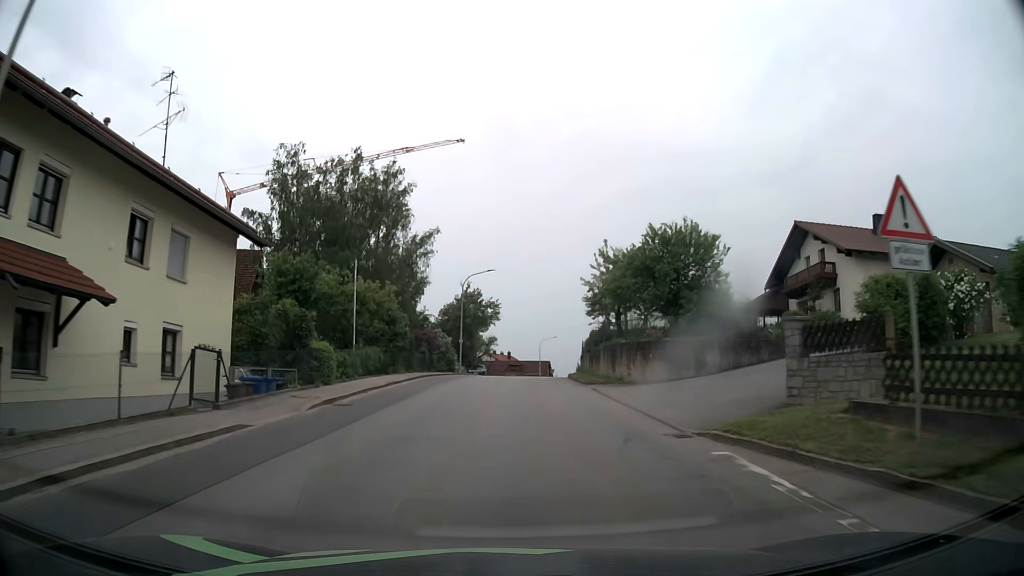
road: tertiary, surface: asphalt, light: Day
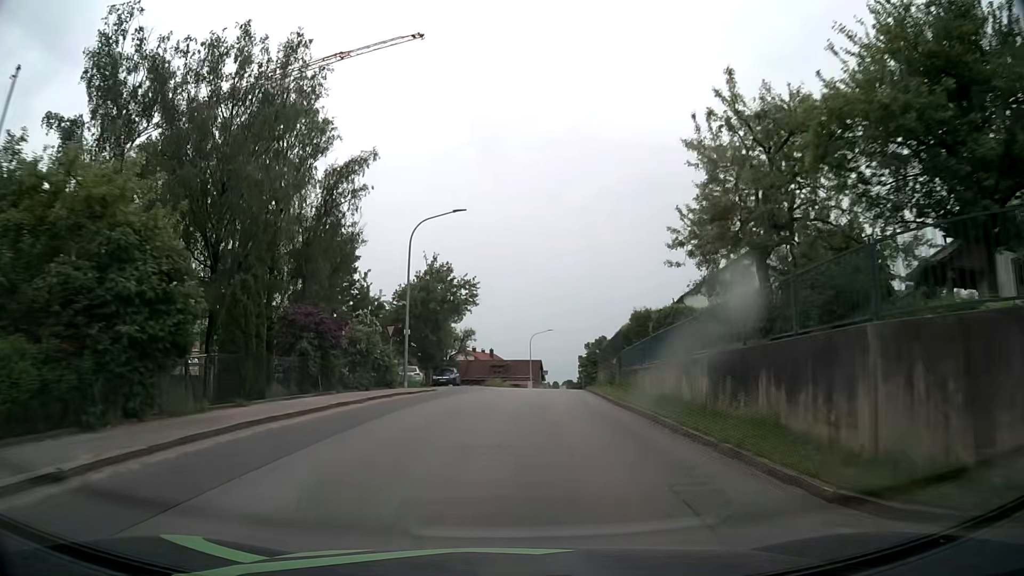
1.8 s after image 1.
(+0.2, +22.4) m; +1°
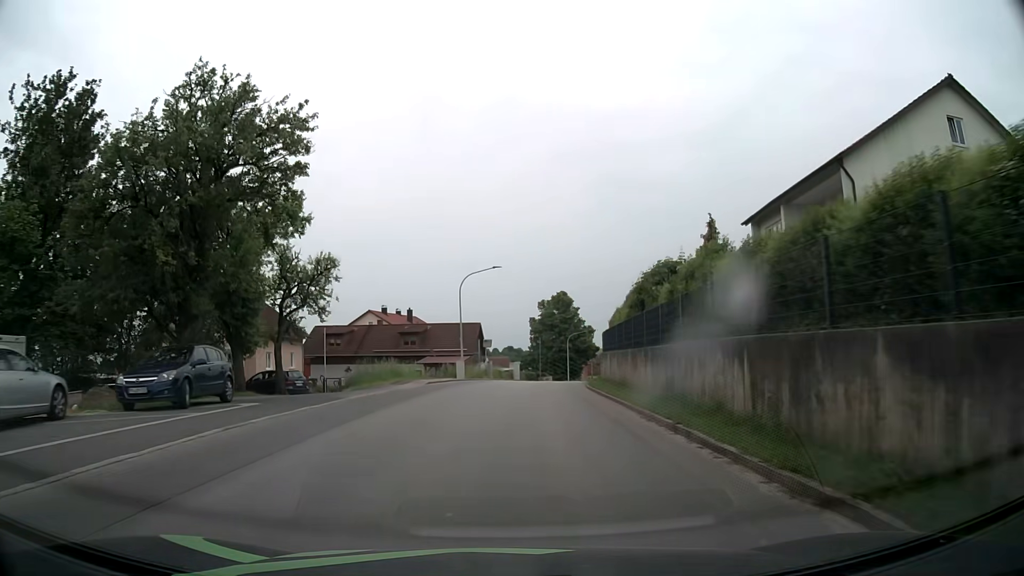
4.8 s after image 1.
(+1.8, +36.3) m; +5°
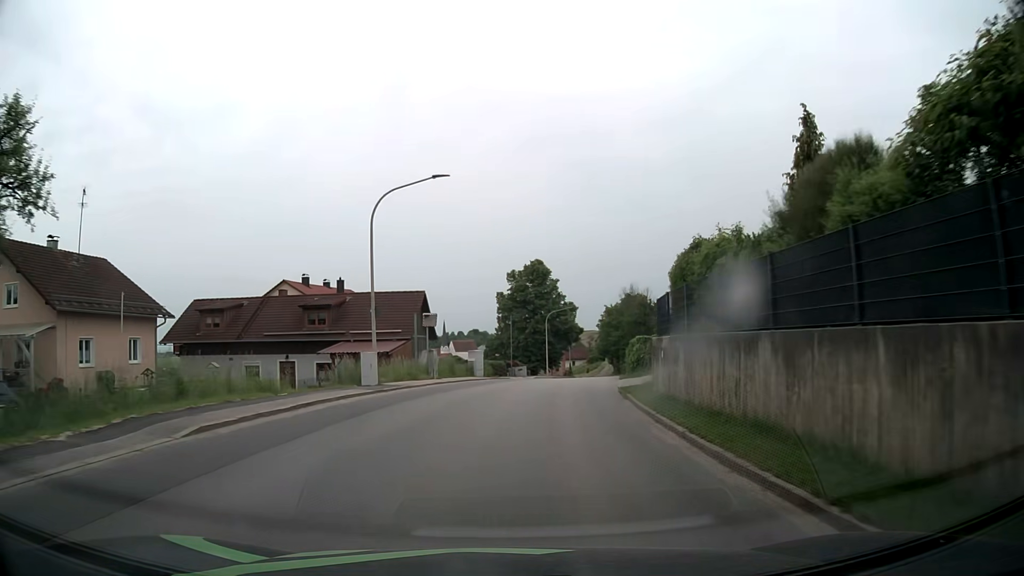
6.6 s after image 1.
(+0.4, +21.0) m; +3°
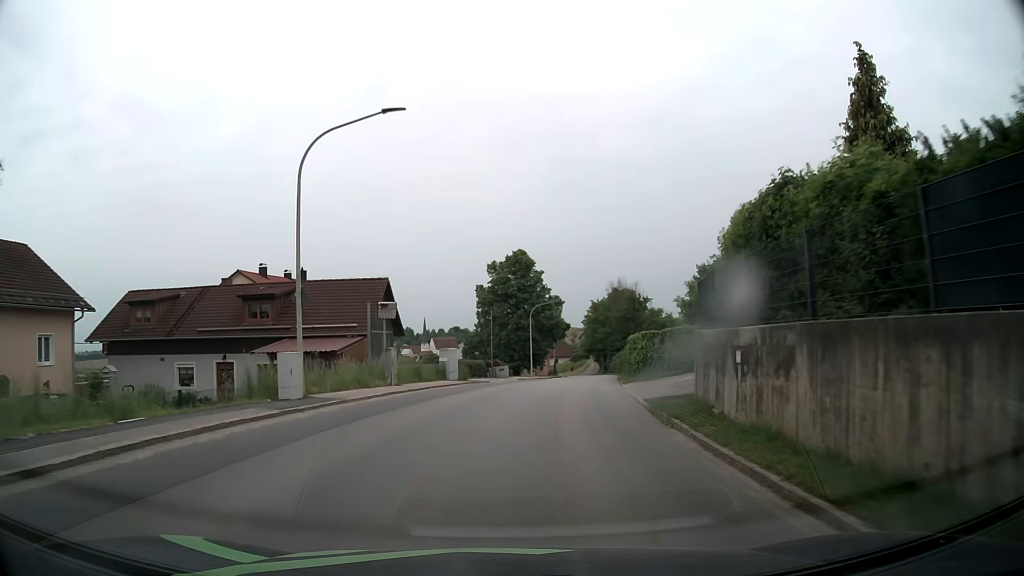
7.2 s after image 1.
(+0.1, +6.8) m; +1°
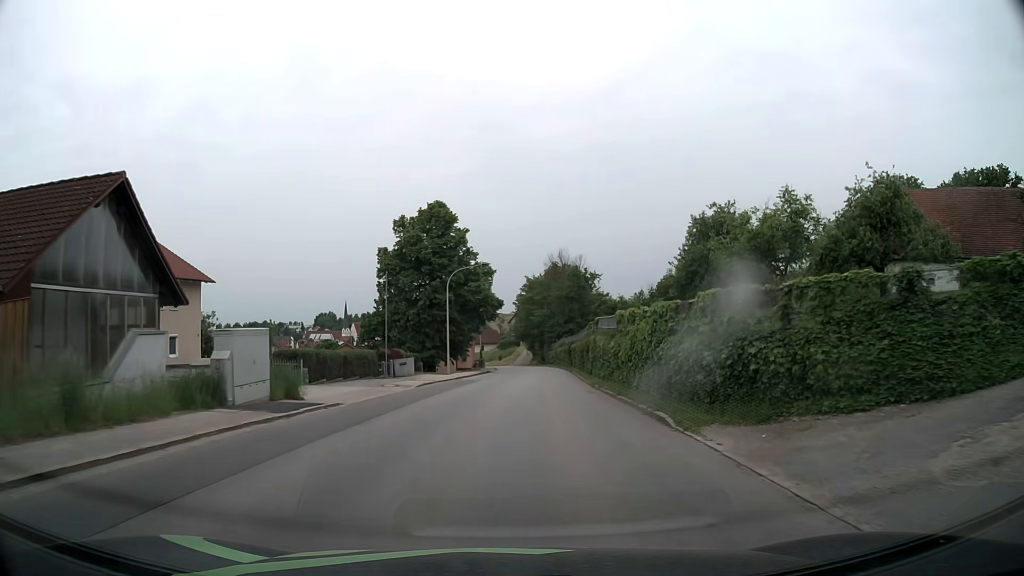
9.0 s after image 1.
(+1.2, +20.8) m; +7°
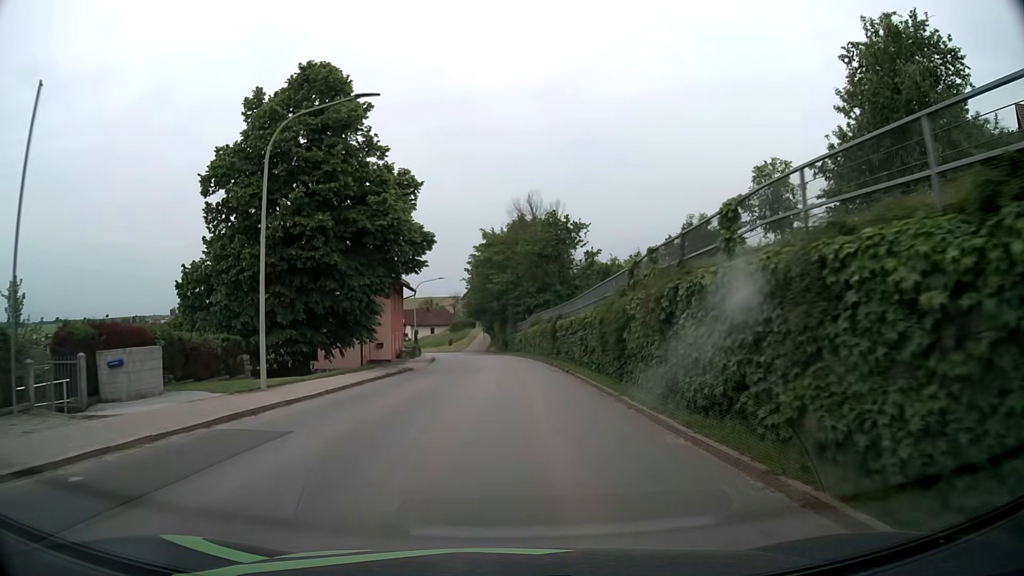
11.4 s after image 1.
(+1.1, +28.4) m; +4°
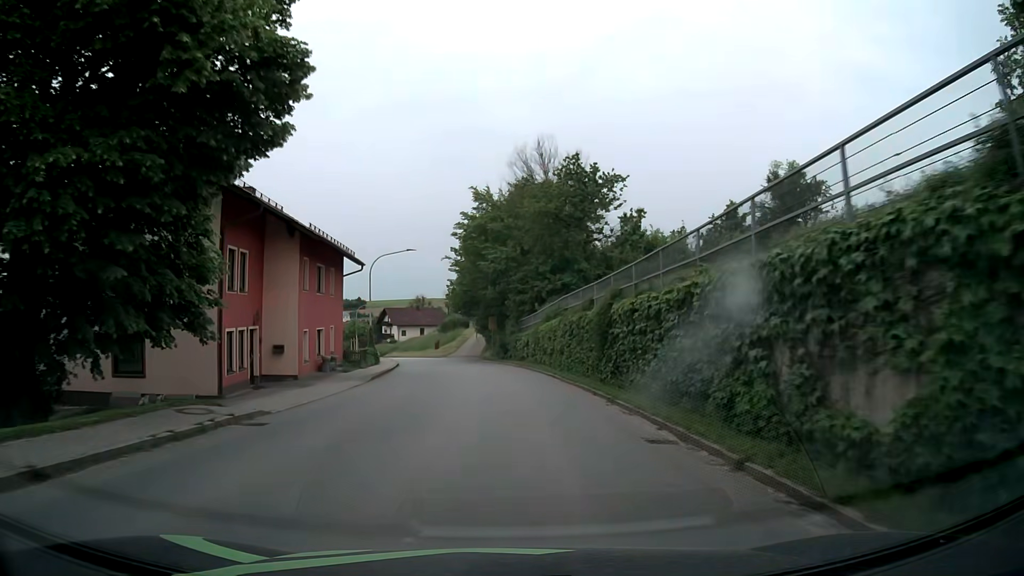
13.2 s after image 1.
(0.0, +20.7) m; 0°
(0, +10) (0, +20) (-1, +30) (-2, +40) (-3, +50) (-5, +60) (-7, +69) (-10, +79) (-12, +89) (-16, +98) m
